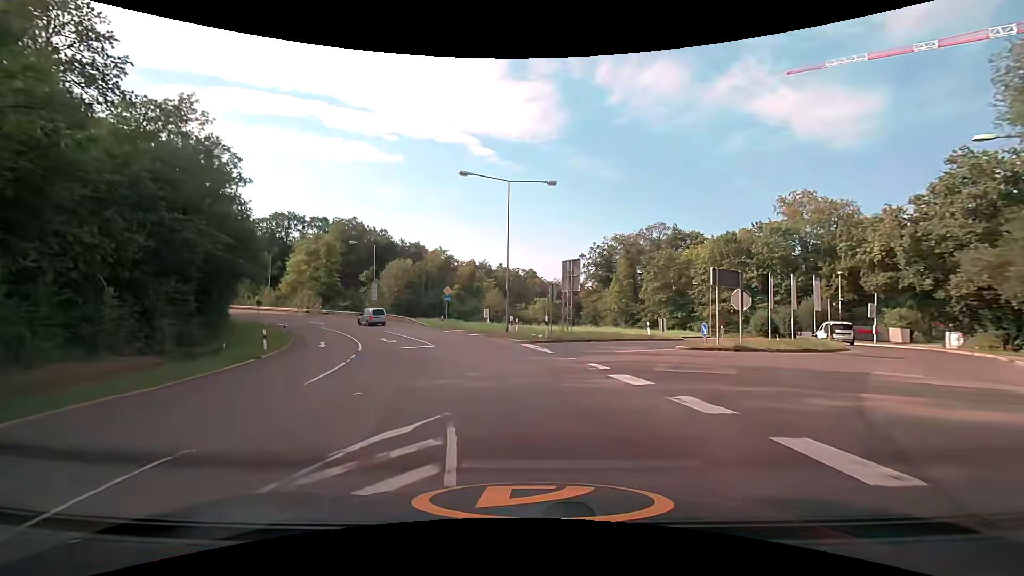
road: secondary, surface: asphalt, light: Day
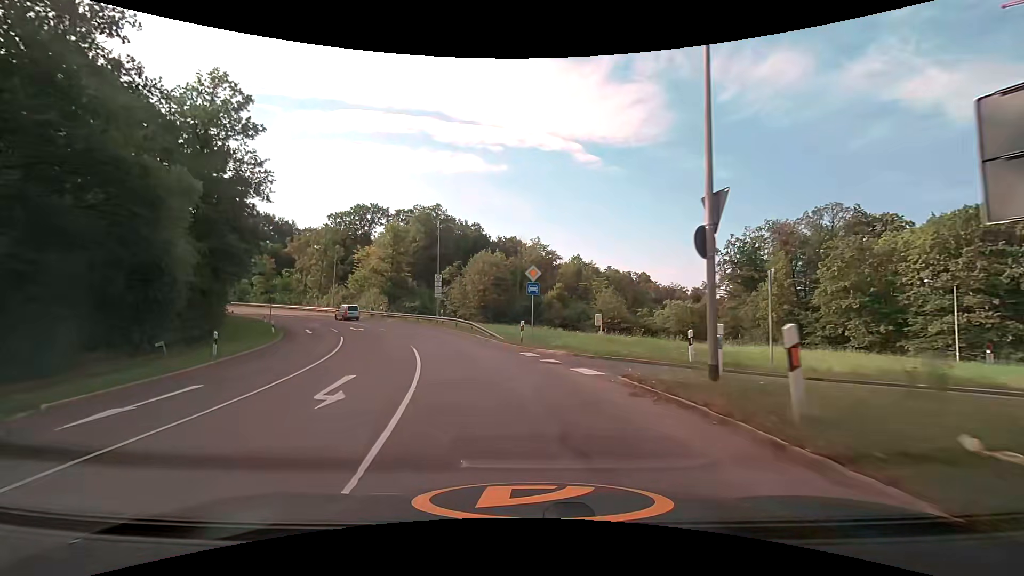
(-2.3, +21.0) m; -12°
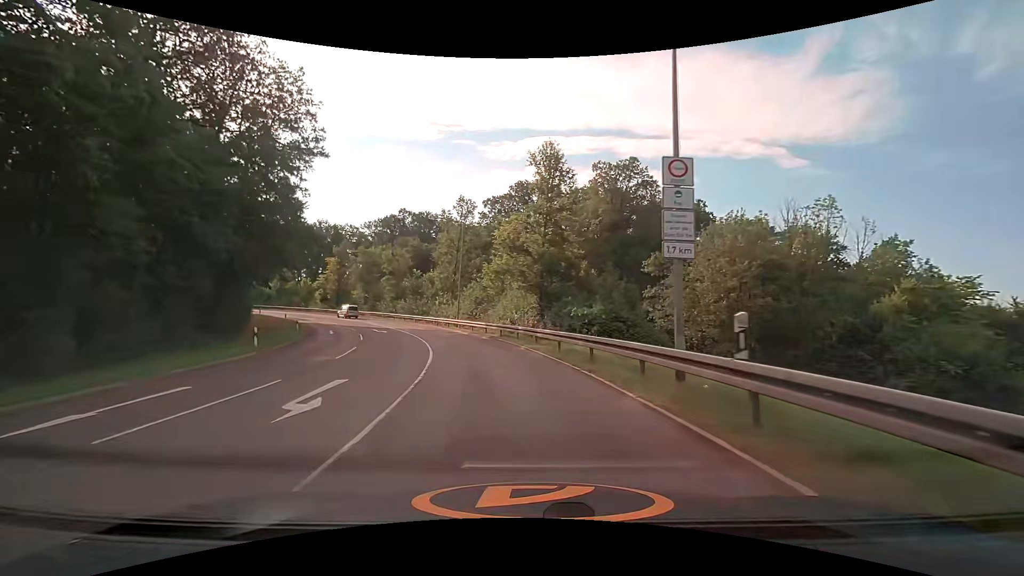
(-6.6, +34.0) m; -21°
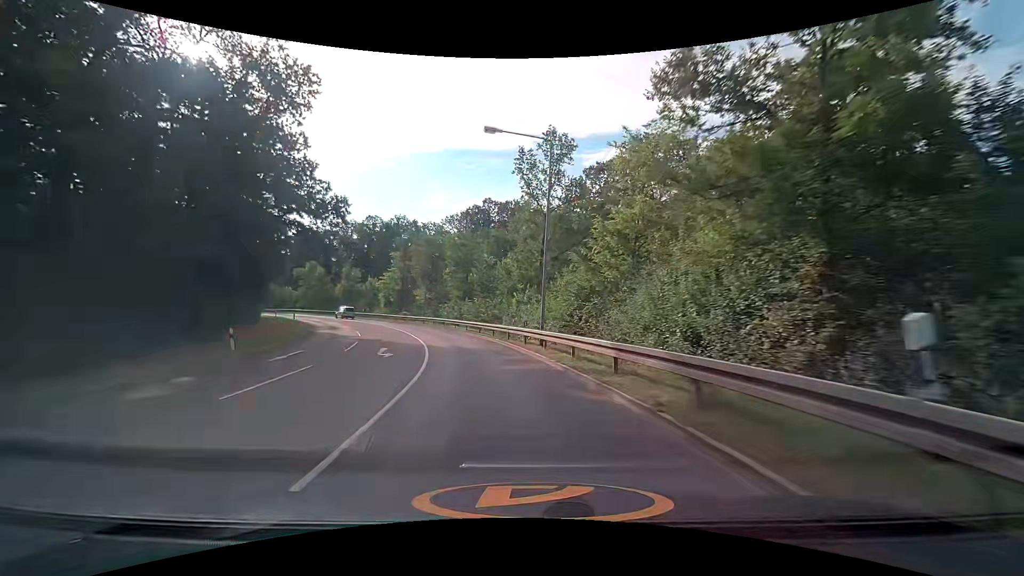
(-2.2, +22.1) m; -11°
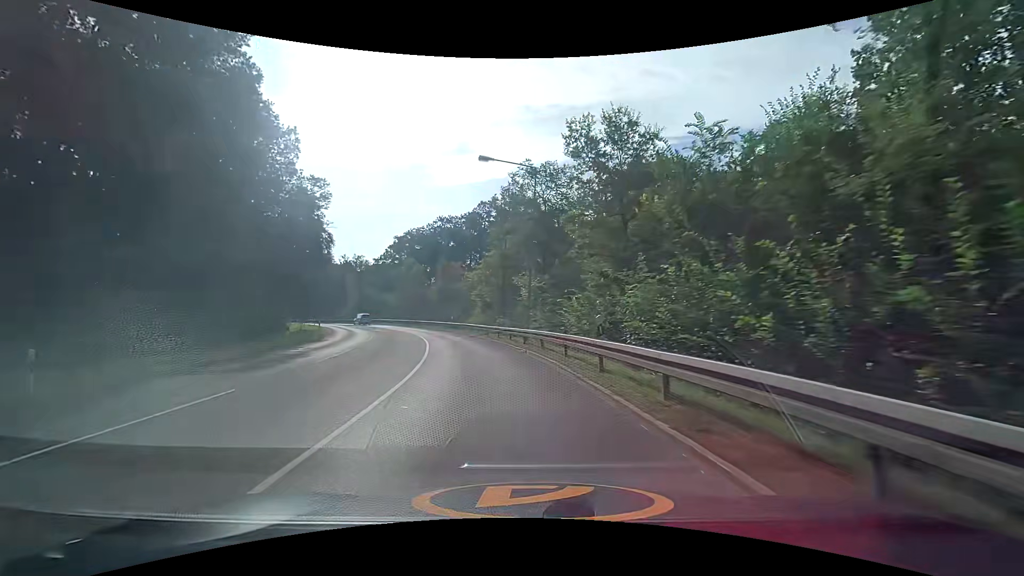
(-4.1, +30.7) m; -15°
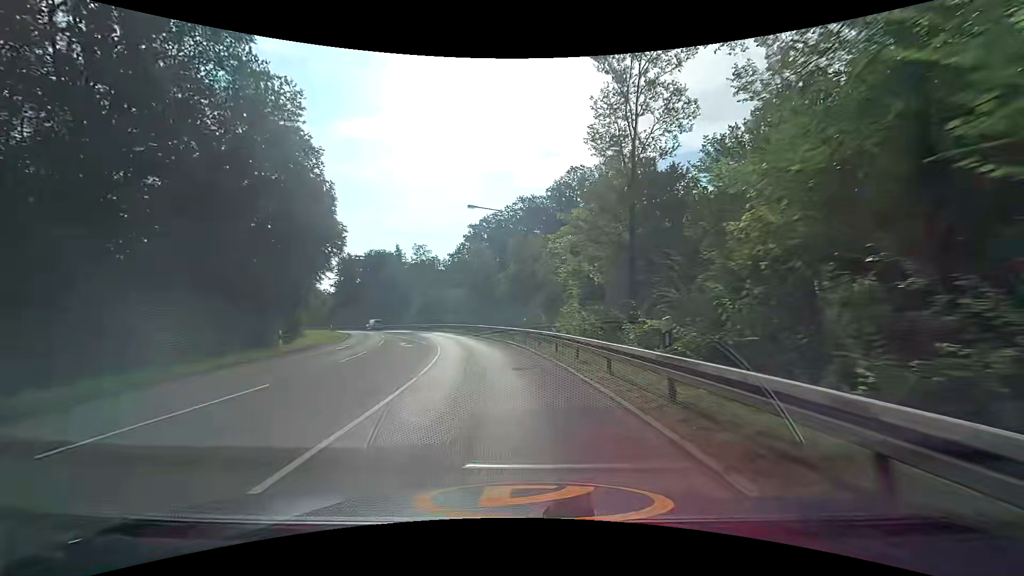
(-2.4, +23.8) m; -11°
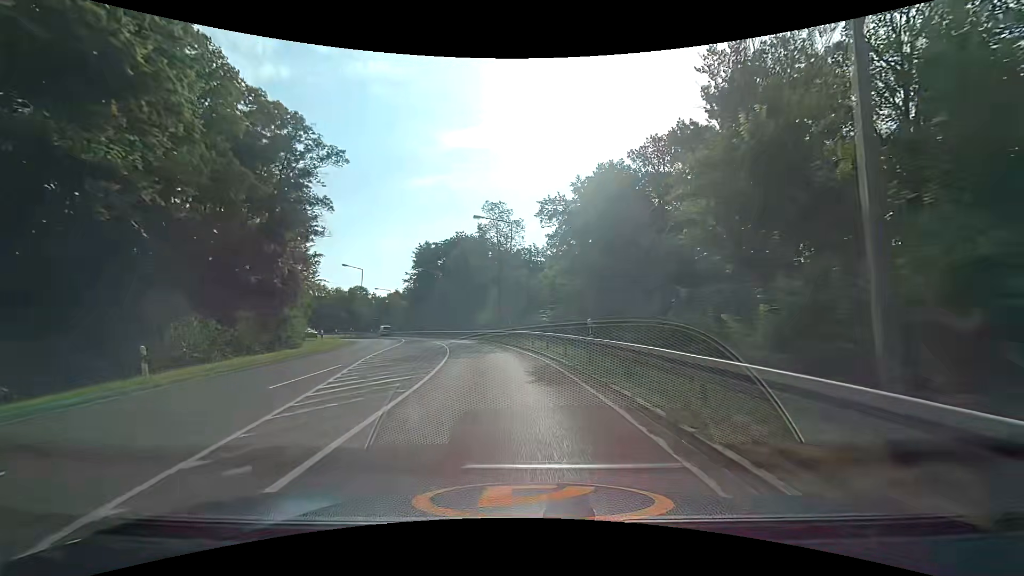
(-3.7, +31.7) m; -13°
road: trunk_link
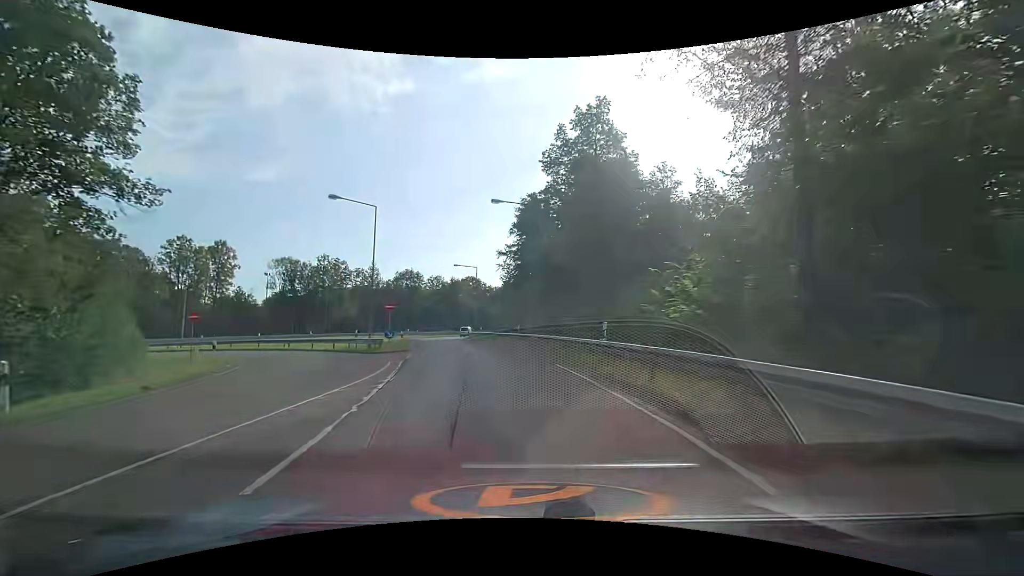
(-4.9, +39.2) m; -14°
(0, +10) (-2, +20) (-4, +30) (-6, +39) (-8, +49) (-11, +59) (-12, +69) (-13, +79) (-13, +89) (-12, +99) m
